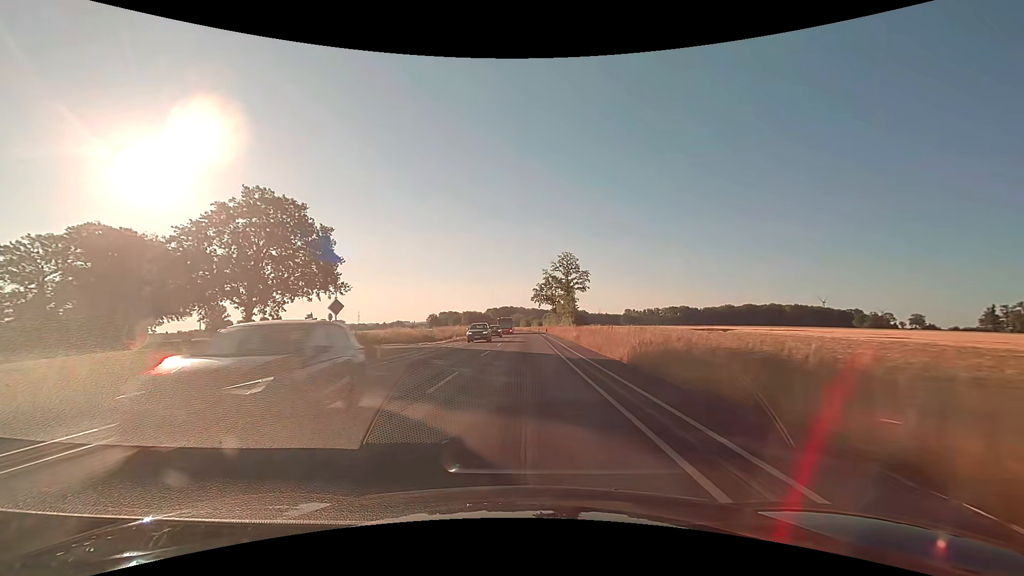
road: secondary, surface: asphalt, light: Day
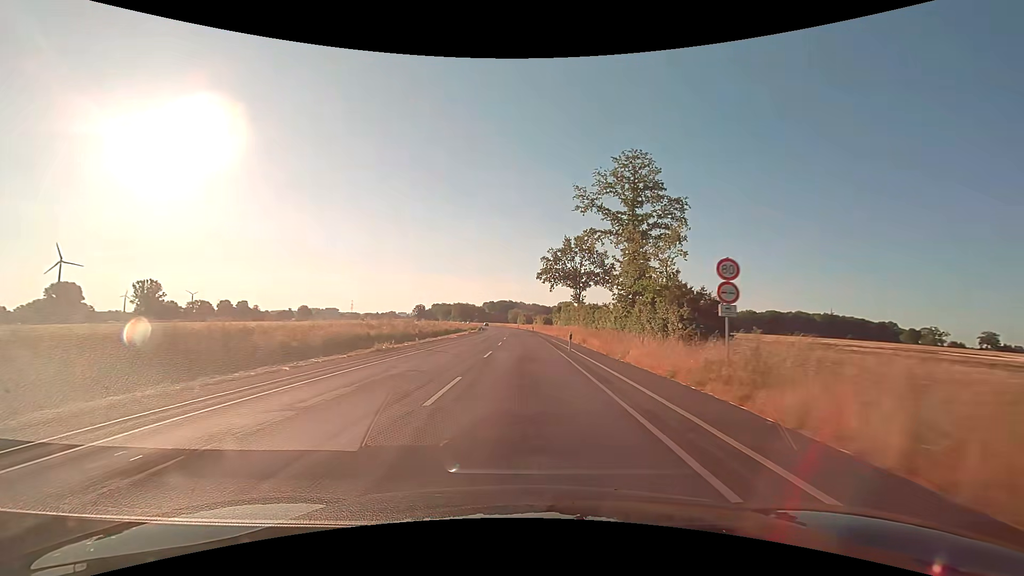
(+0.2, +62.6) m; 0°
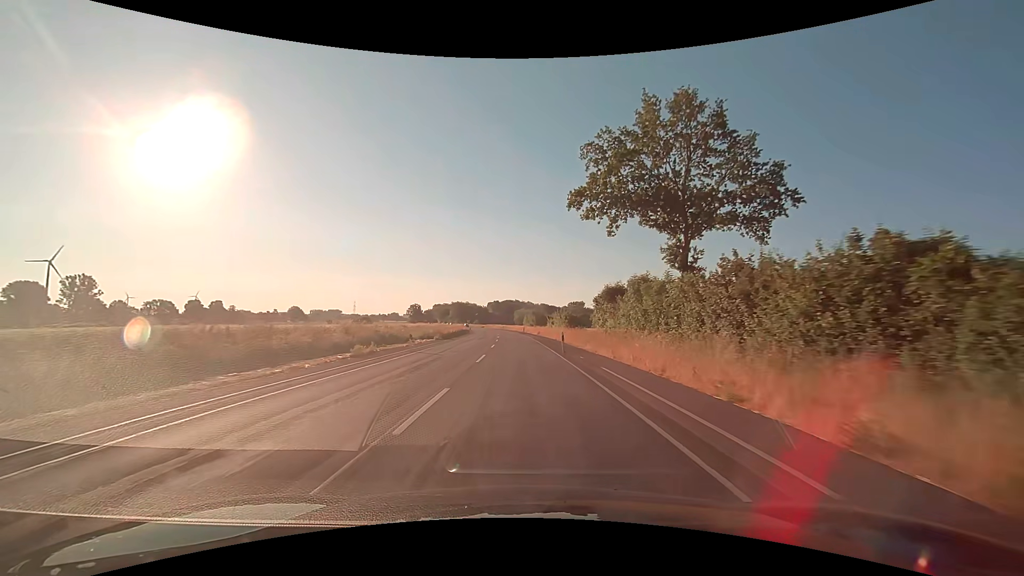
(-0.1, +50.2) m; -1°
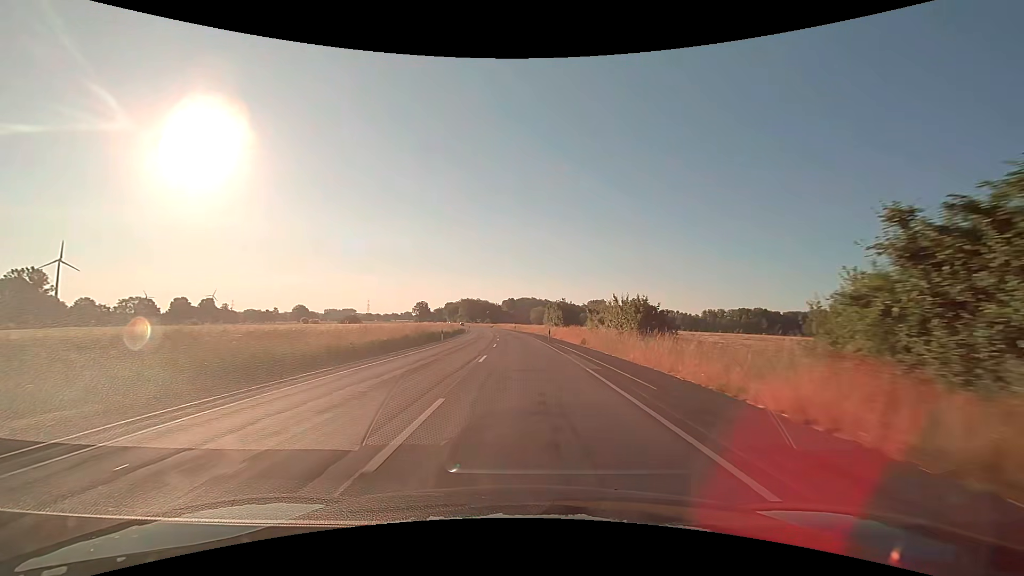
(-0.7, +37.7) m; -2°
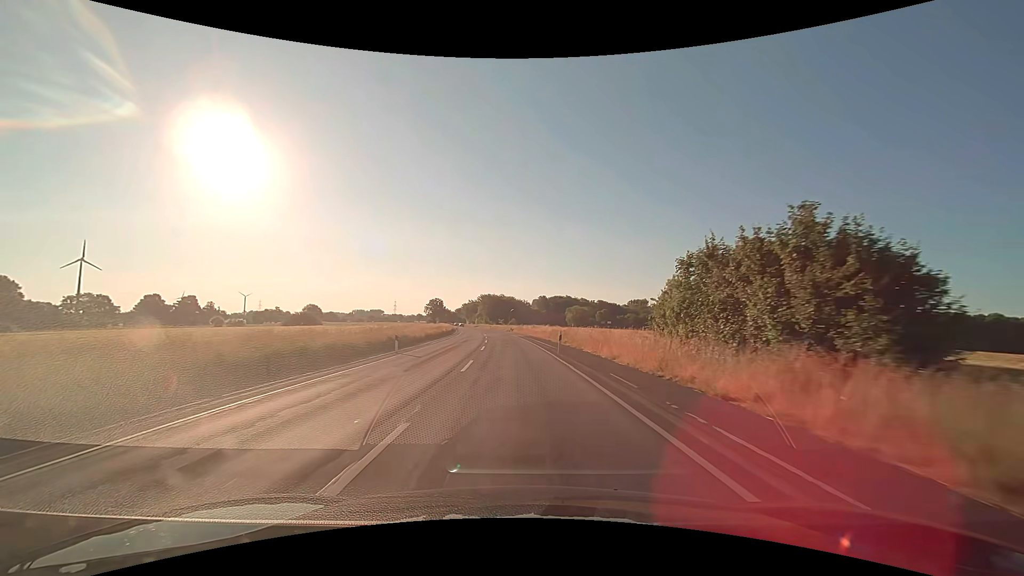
(-1.5, +62.8) m; -3°
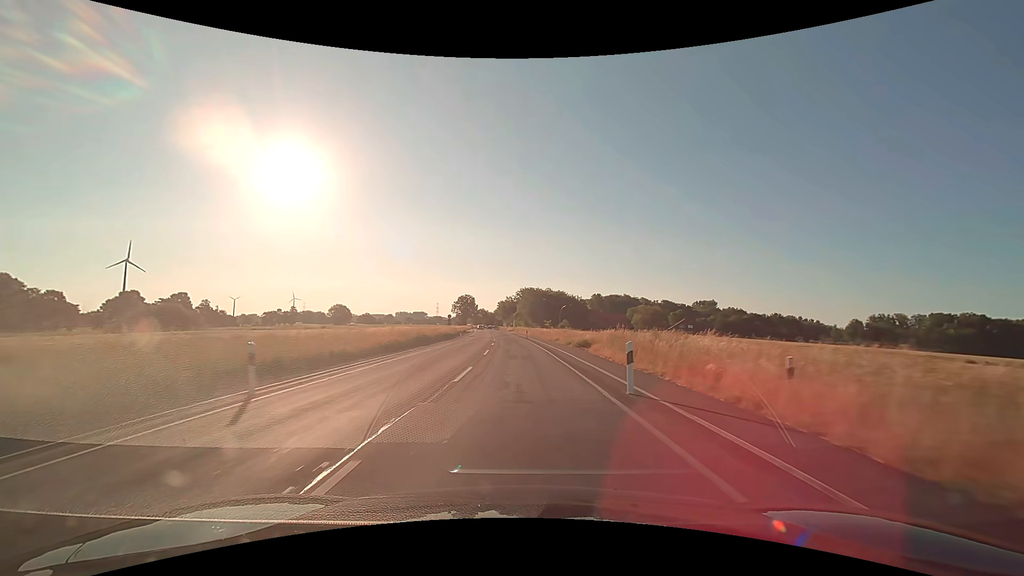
(-3.0, +61.3) m; -5°
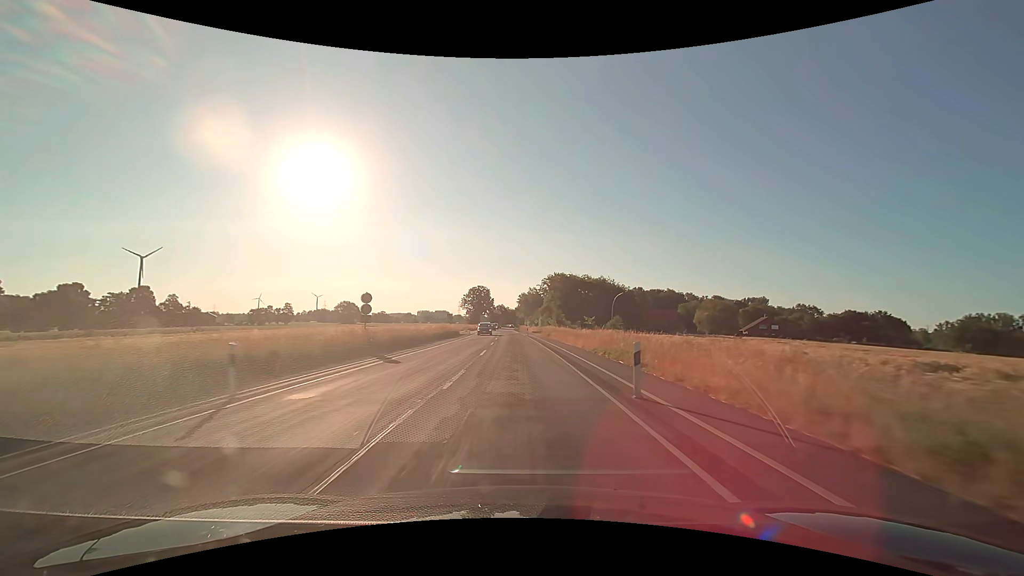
(-1.3, +49.4) m; -3°
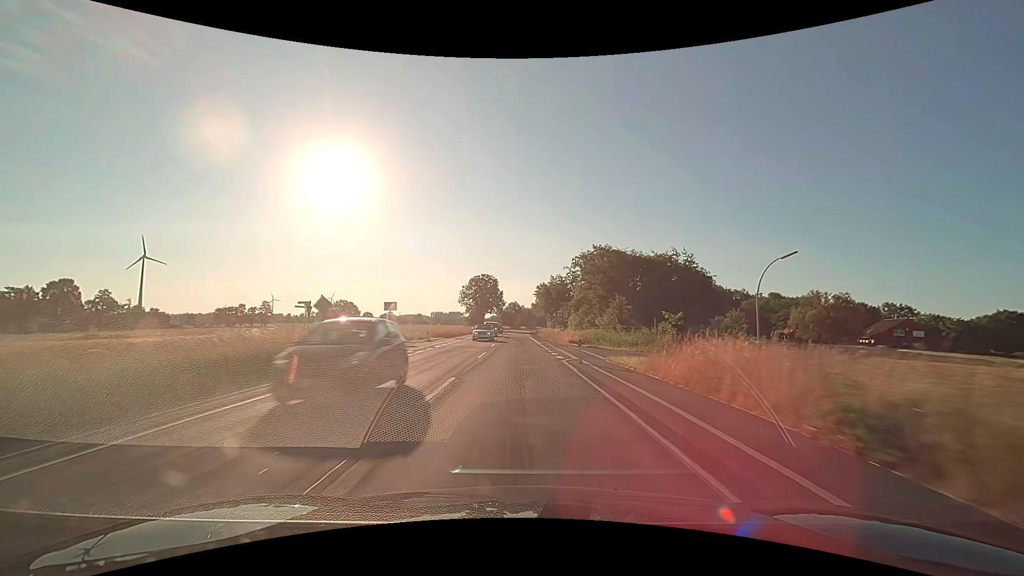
(-1.0, +49.6) m; -2°
(0, +10) (0, +20) (0, +30) (0, +40) (0, +50) (-1, +60) (-1, +70) (-1, +80) (-1, +90) (-1, +100) m
